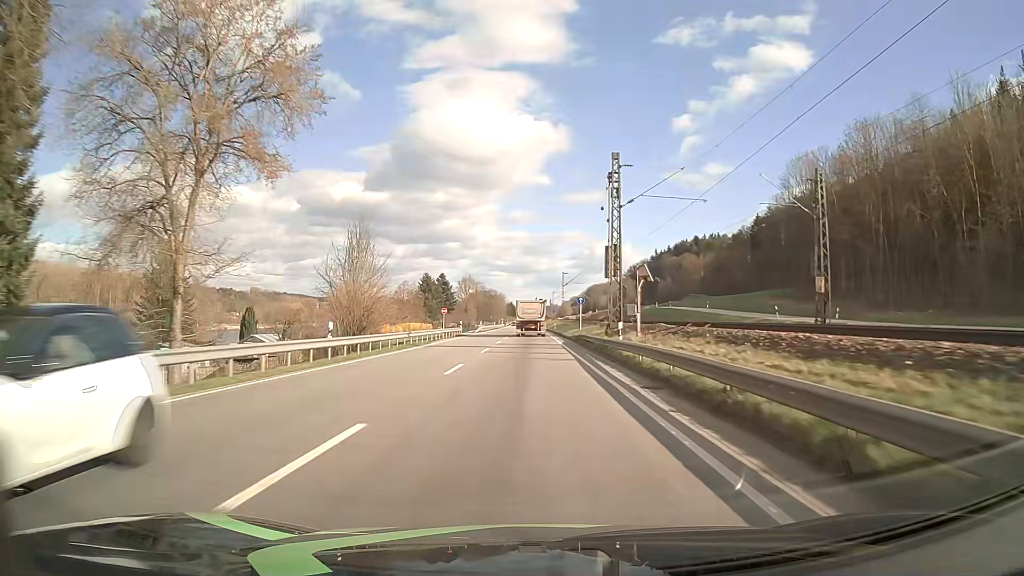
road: primary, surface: asphalt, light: Day
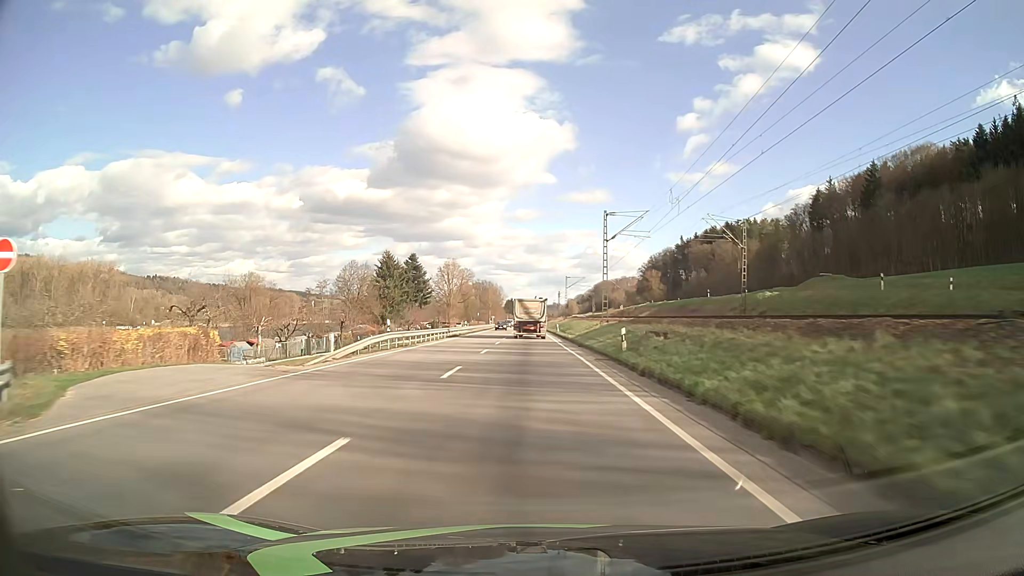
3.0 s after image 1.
(-0.1, +62.4) m; 0°
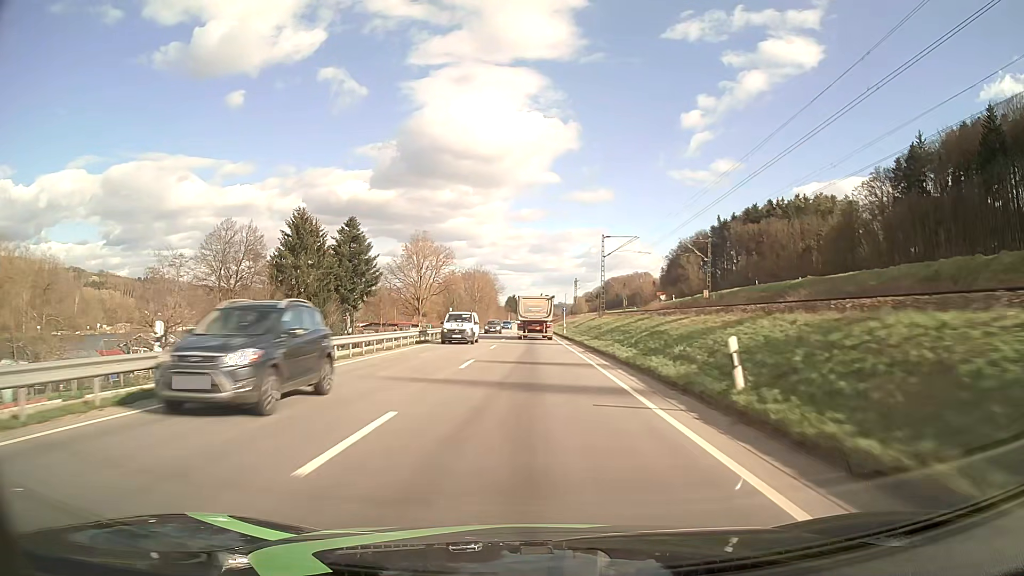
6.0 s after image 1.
(-0.2, +61.7) m; 0°
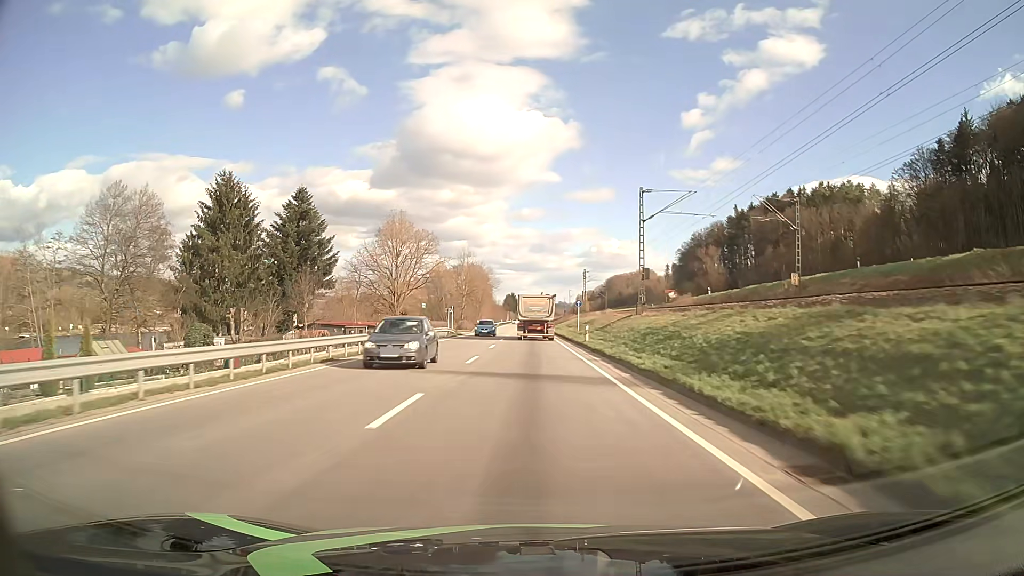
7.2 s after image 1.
(0.0, +24.7) m; 0°
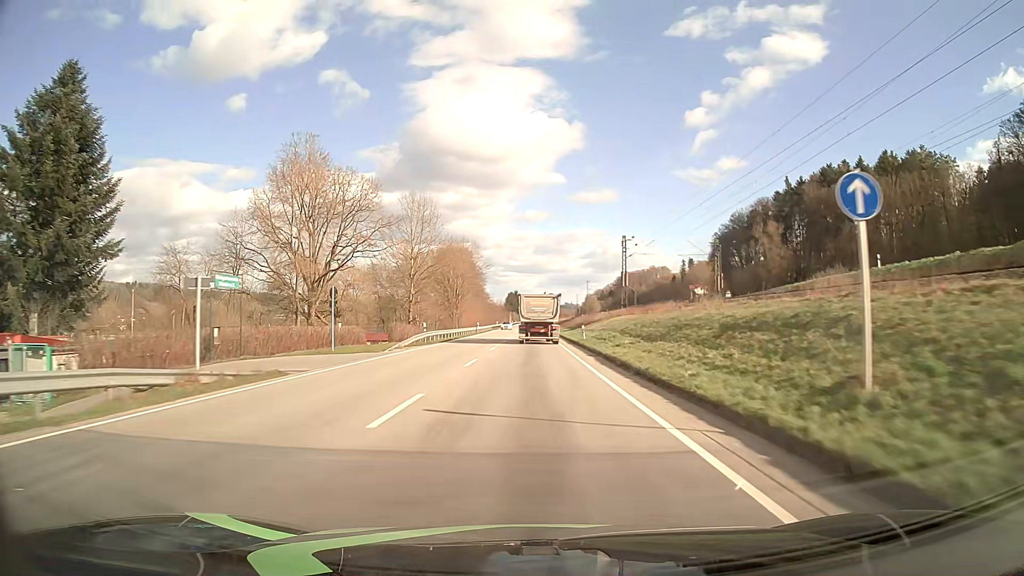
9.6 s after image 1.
(-0.2, +49.2) m; -1°
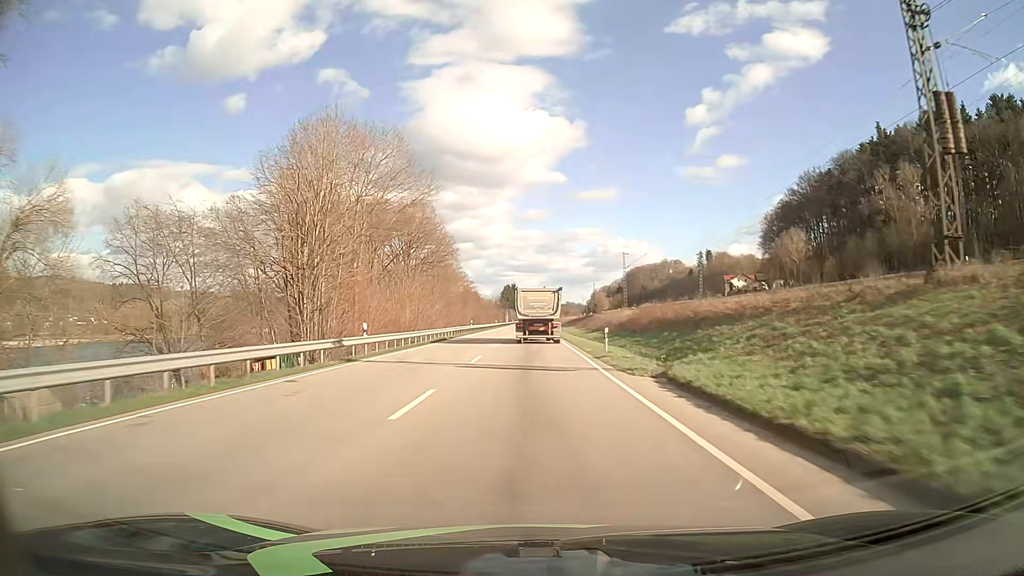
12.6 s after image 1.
(-0.3, +60.7) m; 0°
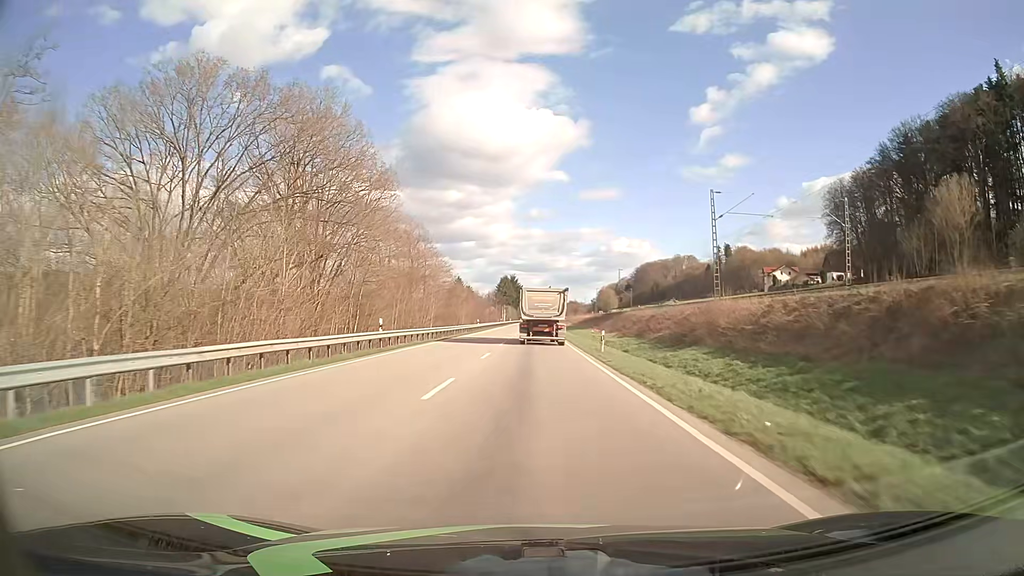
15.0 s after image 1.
(-0.1, +46.8) m; 0°
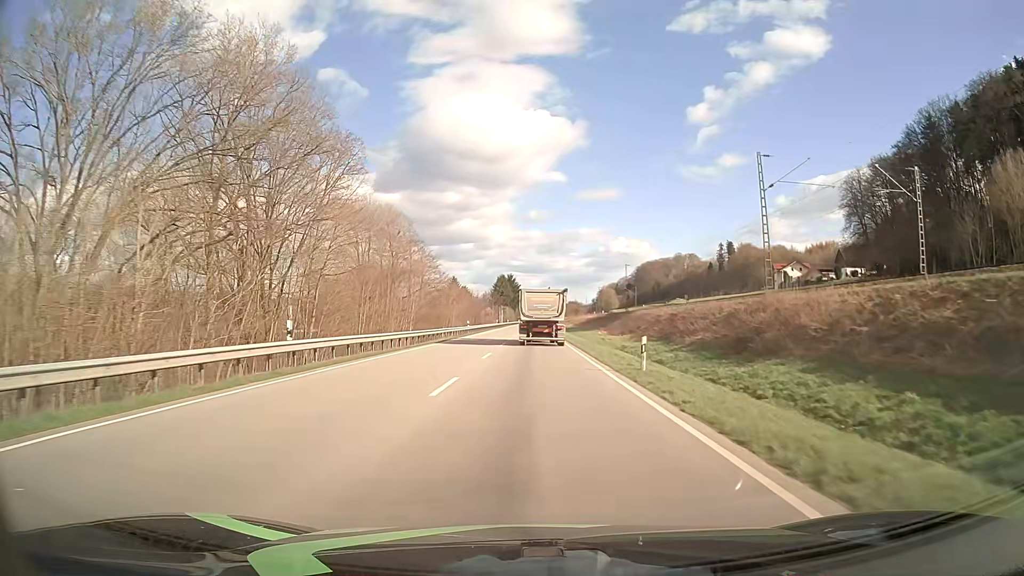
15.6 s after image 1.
(0.0, +11.5) m; 0°
(0, +10) (0, +20) (0, +30) (0, +40) (0, +50) (+1, +60) (+1, +70) (+1, +80) (+1, +90) (+1, +100) m
